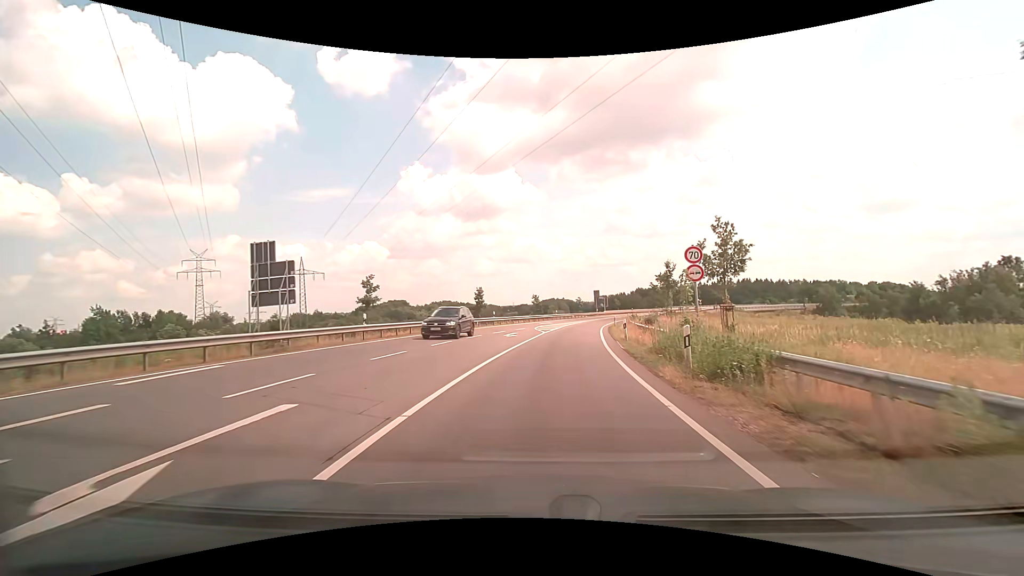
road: primary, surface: asphalt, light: Day
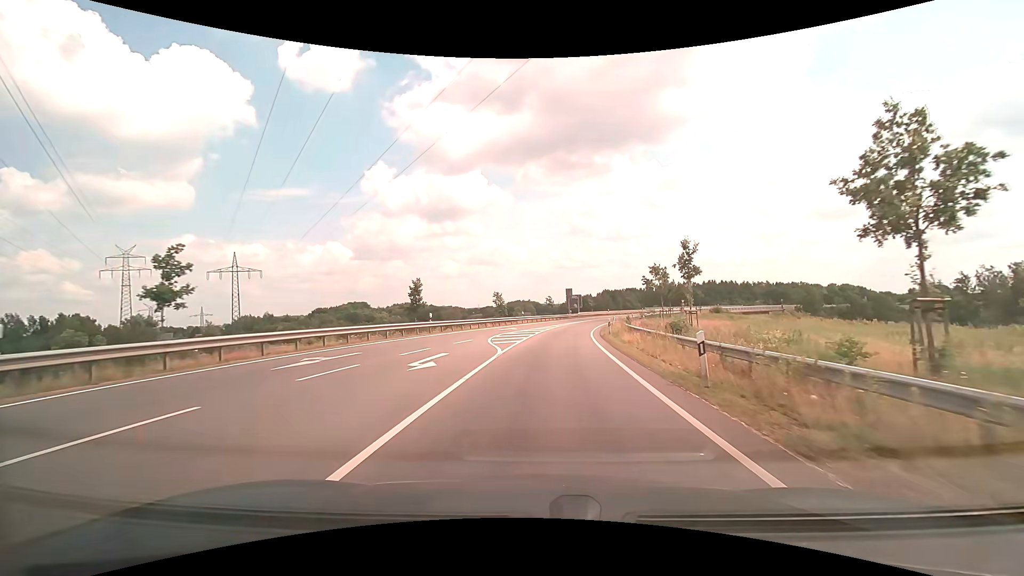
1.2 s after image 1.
(+0.5, +15.8) m; +4°
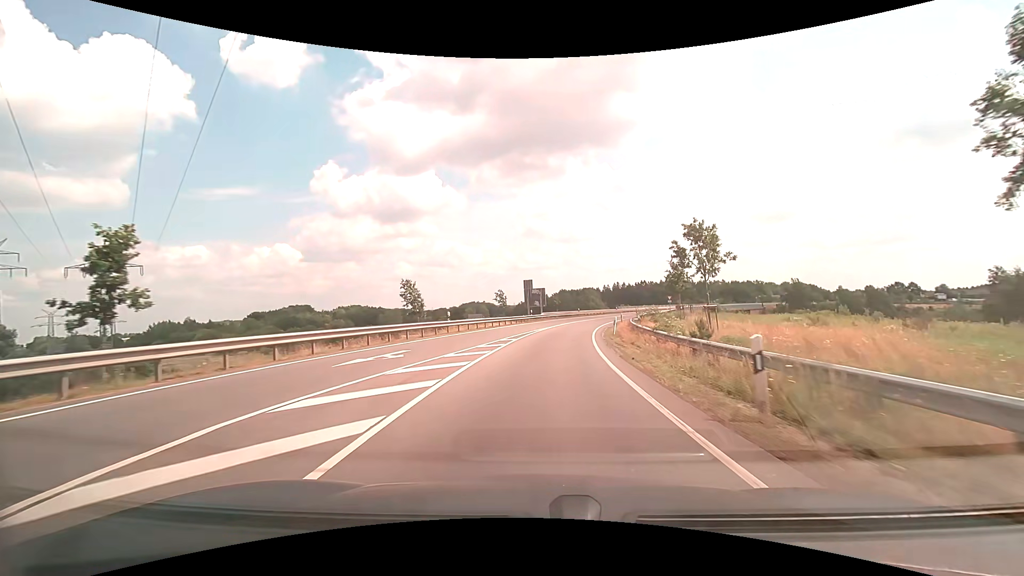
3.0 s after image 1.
(+1.0, +25.2) m; +5°
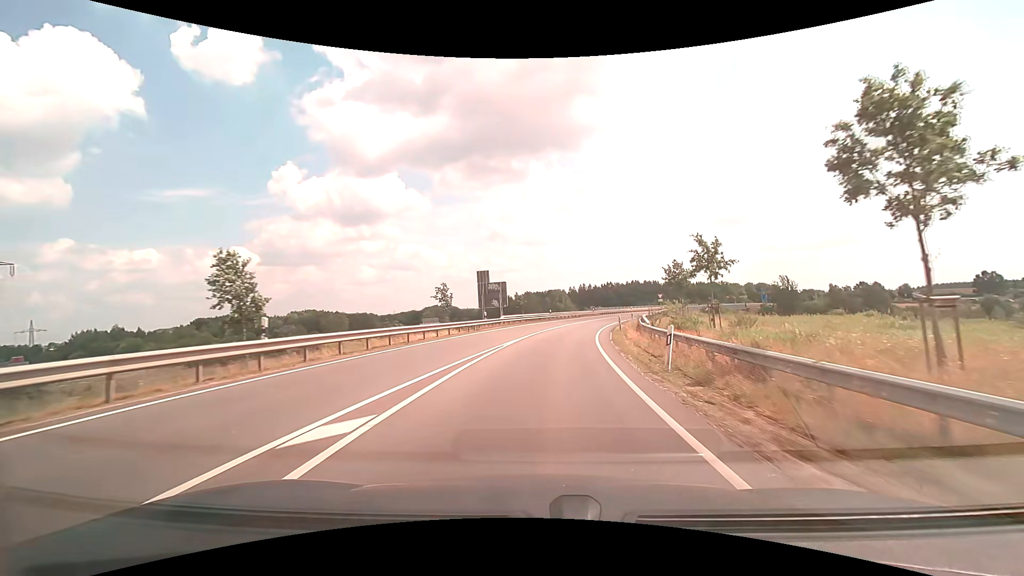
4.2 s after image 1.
(+0.7, +17.7) m; +4°
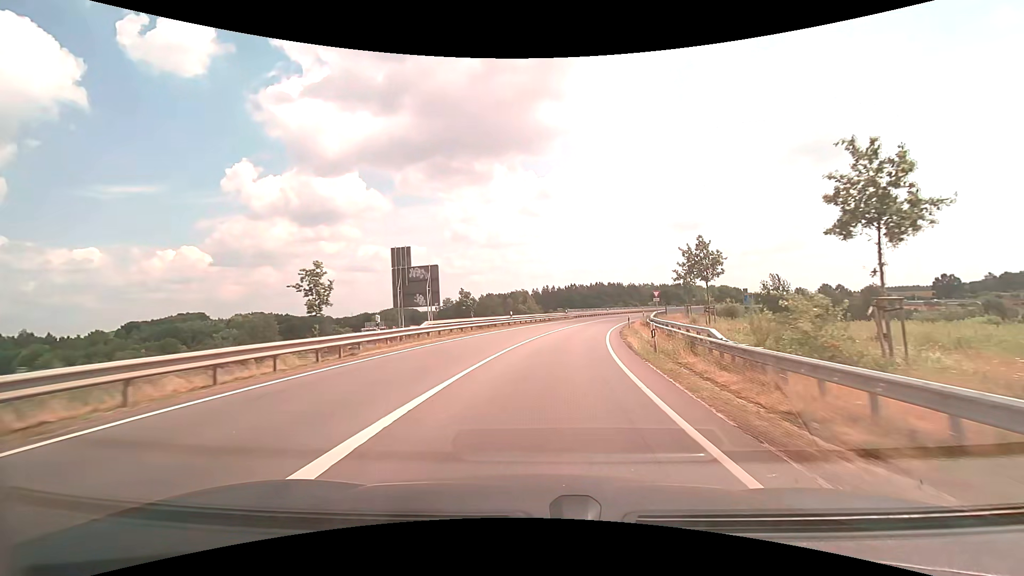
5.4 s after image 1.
(+0.7, +18.2) m; +4°
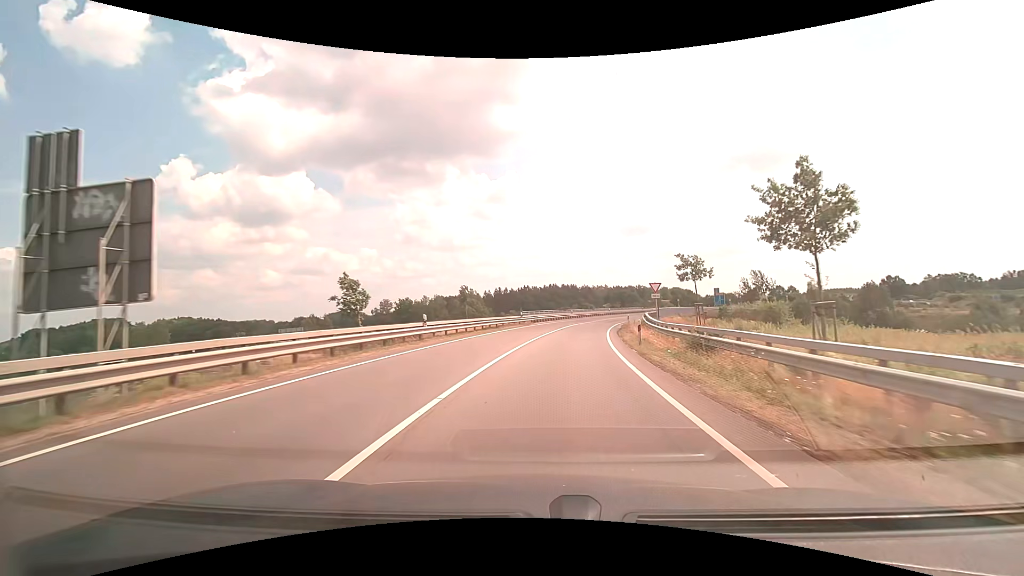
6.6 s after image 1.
(+0.8, +18.5) m; +5°
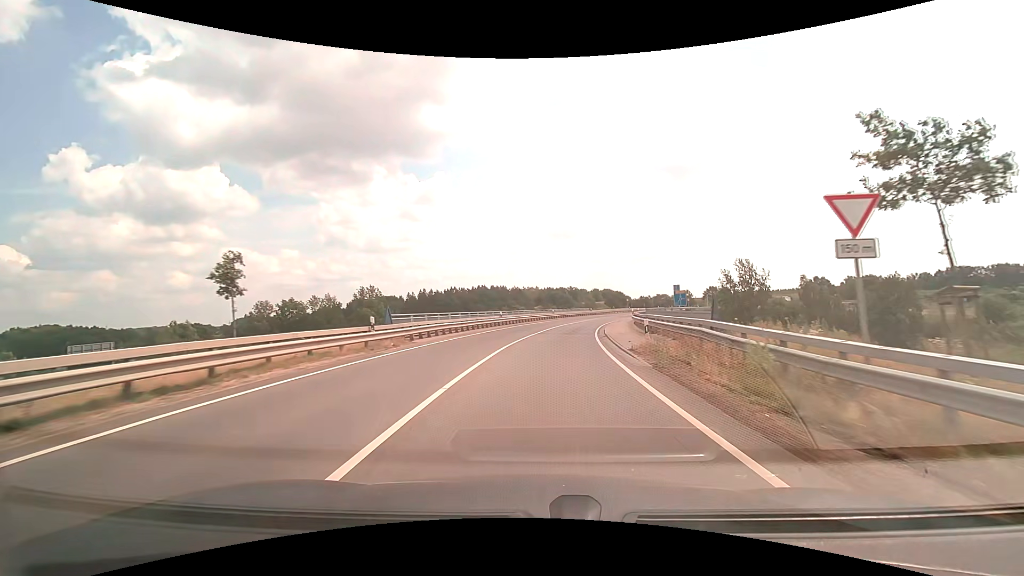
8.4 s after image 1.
(+2.1, +27.9) m; +8°
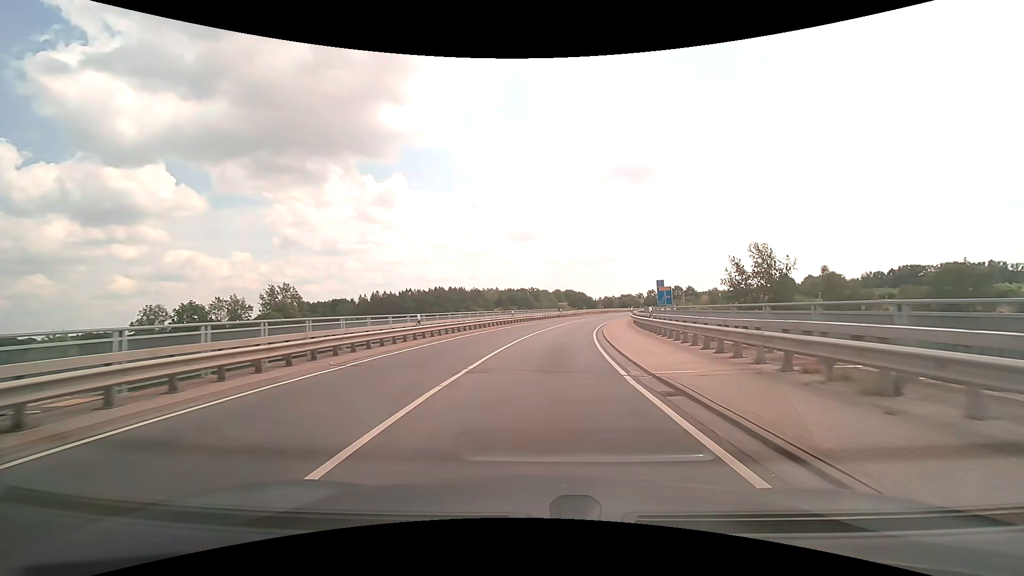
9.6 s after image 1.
(+0.7, +18.7) m; +4°
(0, +10) (+1, +20) (+2, +30) (+3, +40) (+5, +50) (+7, +59) (+10, +69) (+13, +79) (+16, +88) (+20, +97) m
